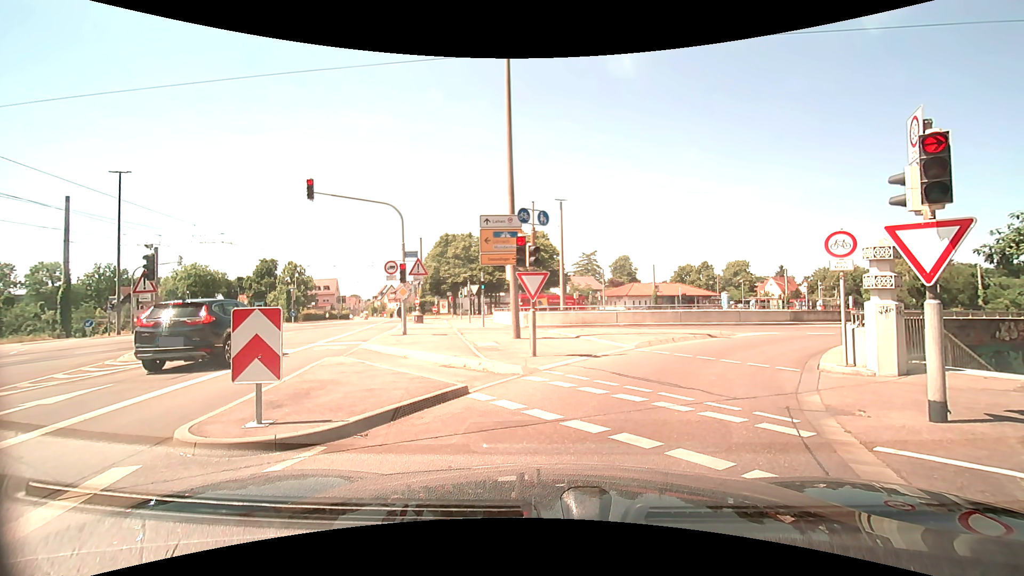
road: tertiary_link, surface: asphalt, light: Day
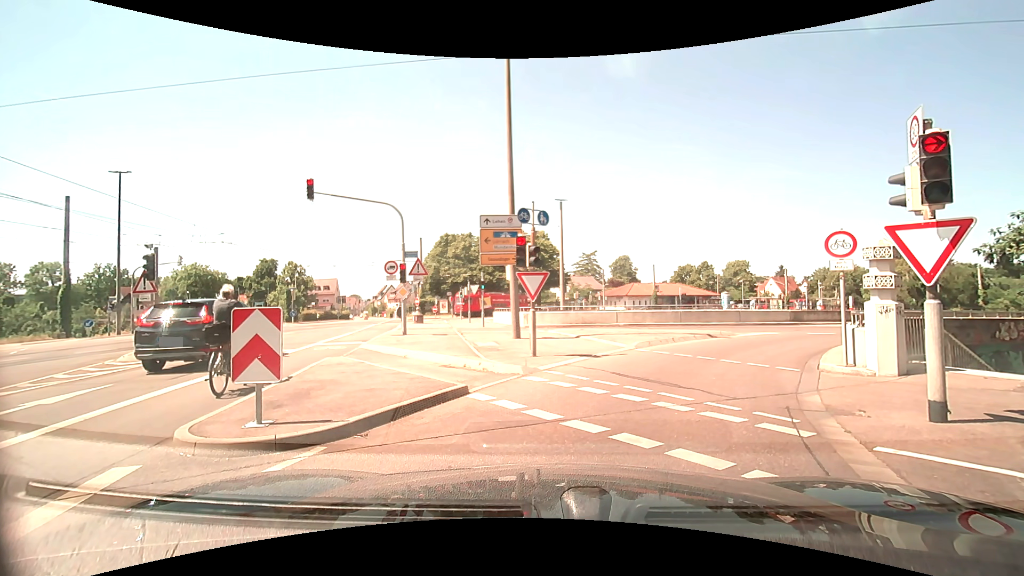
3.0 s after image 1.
(0.0, 0.0) m; 0°
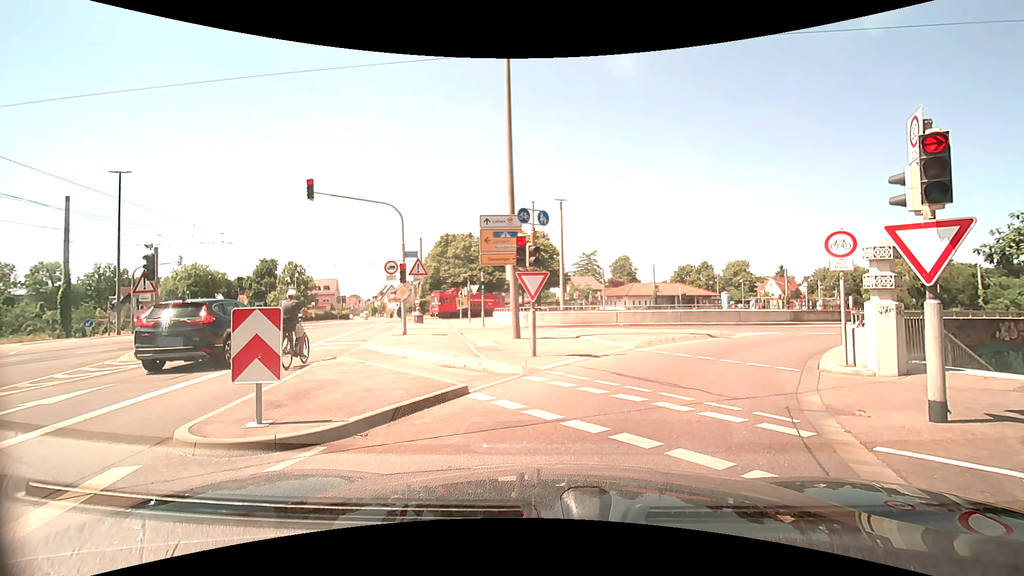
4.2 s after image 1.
(0.0, 0.0) m; 0°
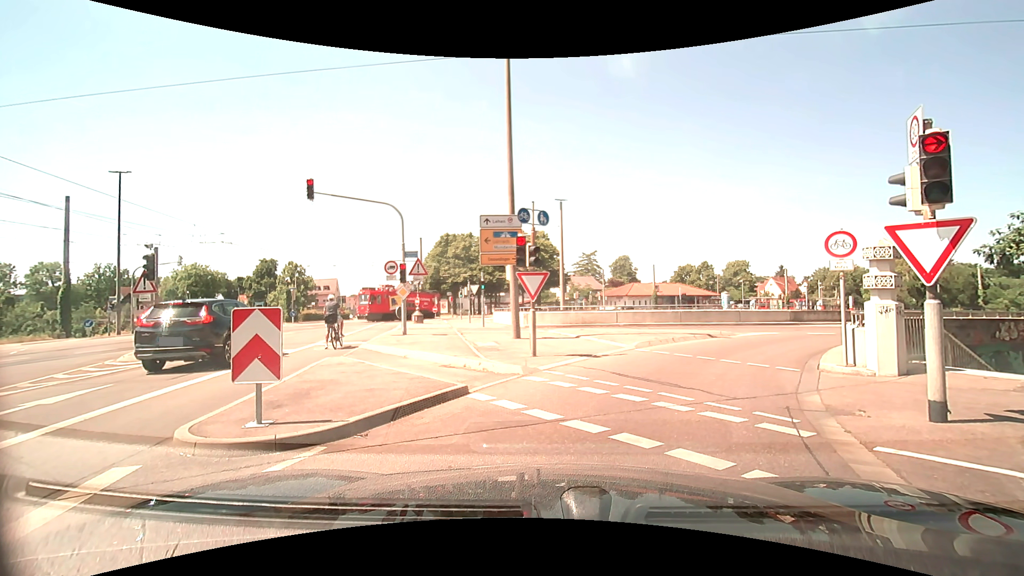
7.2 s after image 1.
(0.0, 0.0) m; 0°
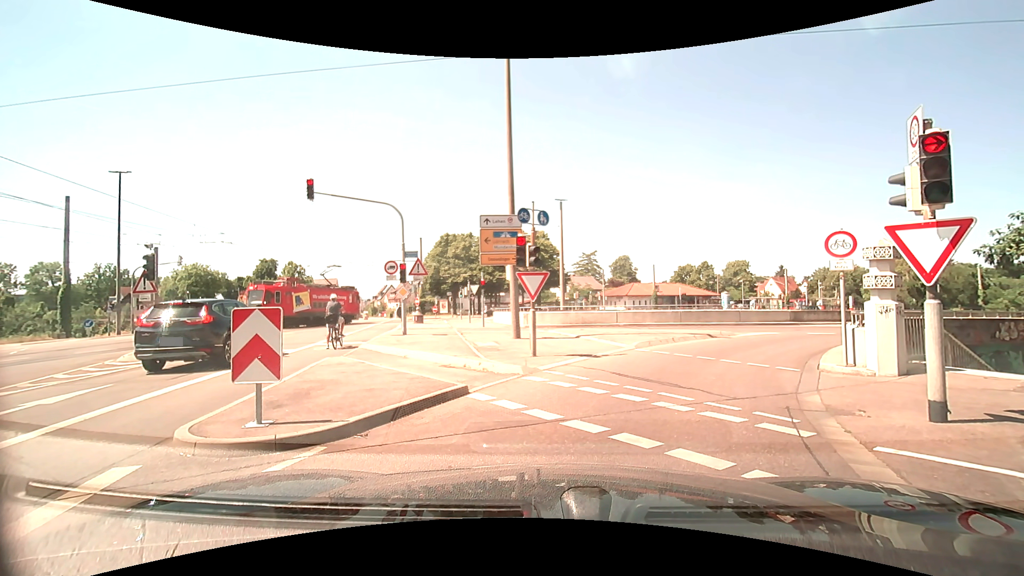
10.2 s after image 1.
(0.0, 0.0) m; 0°
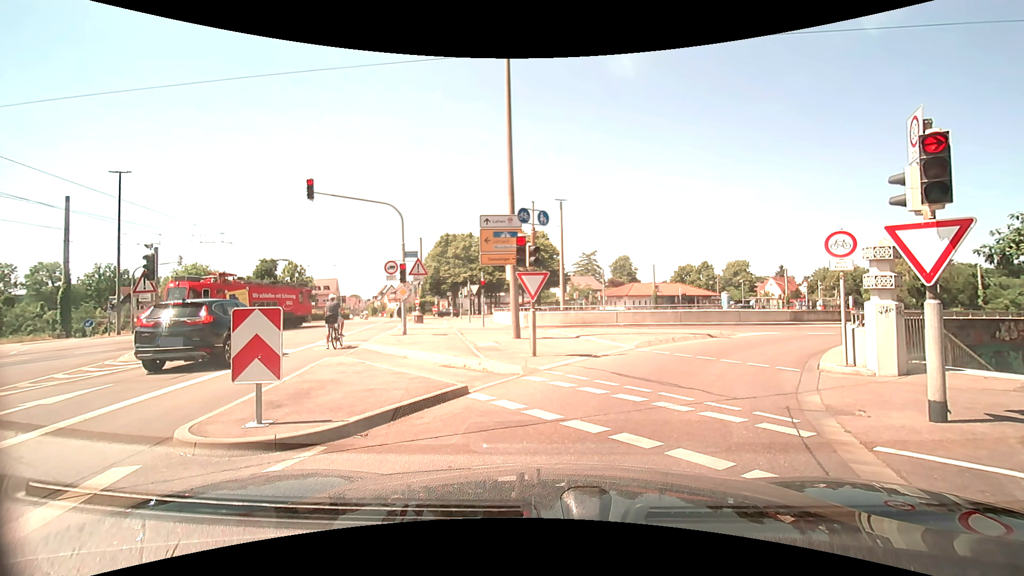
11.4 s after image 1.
(0.0, 0.0) m; 0°
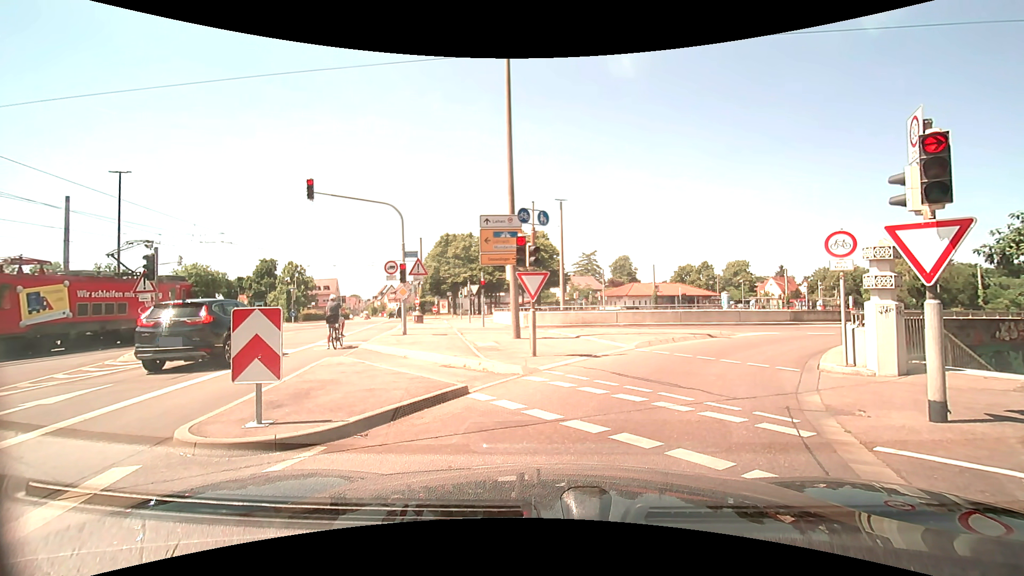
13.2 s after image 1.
(0.0, 0.0) m; 0°
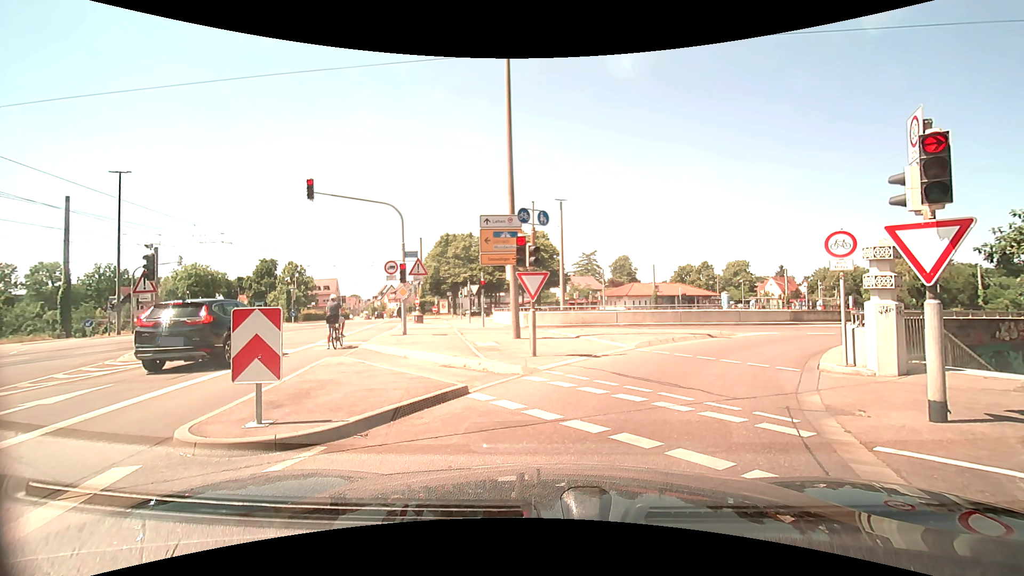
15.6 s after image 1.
(0.0, 0.0) m; 0°
(+2, +10) (+7, +18) (+14, +25) (+23, +30) (+32, +34) (+41, +38) (+50, +42) (+59, +46) (+68, +50) (+78, +54) m
